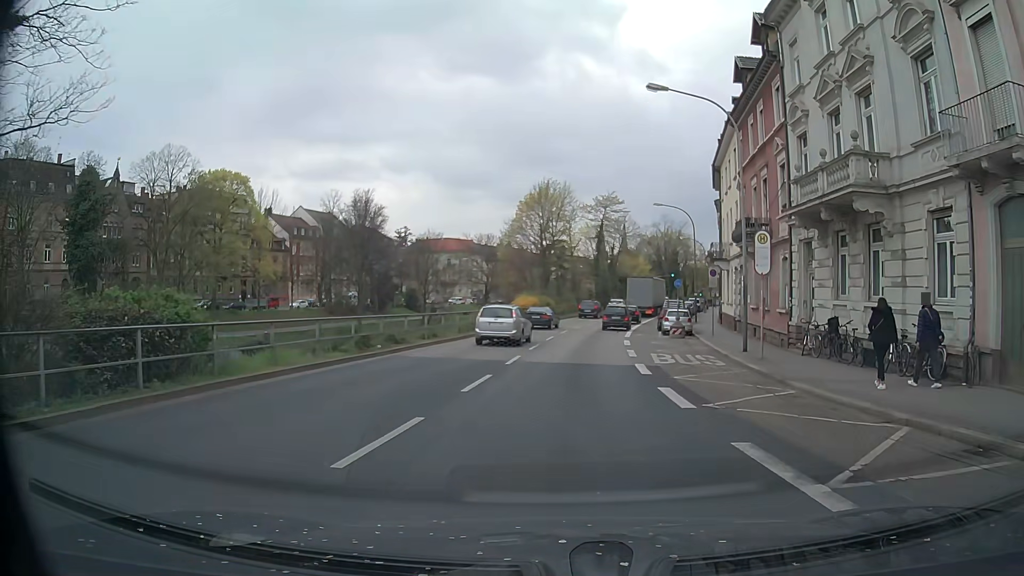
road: primary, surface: asphalt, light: Day
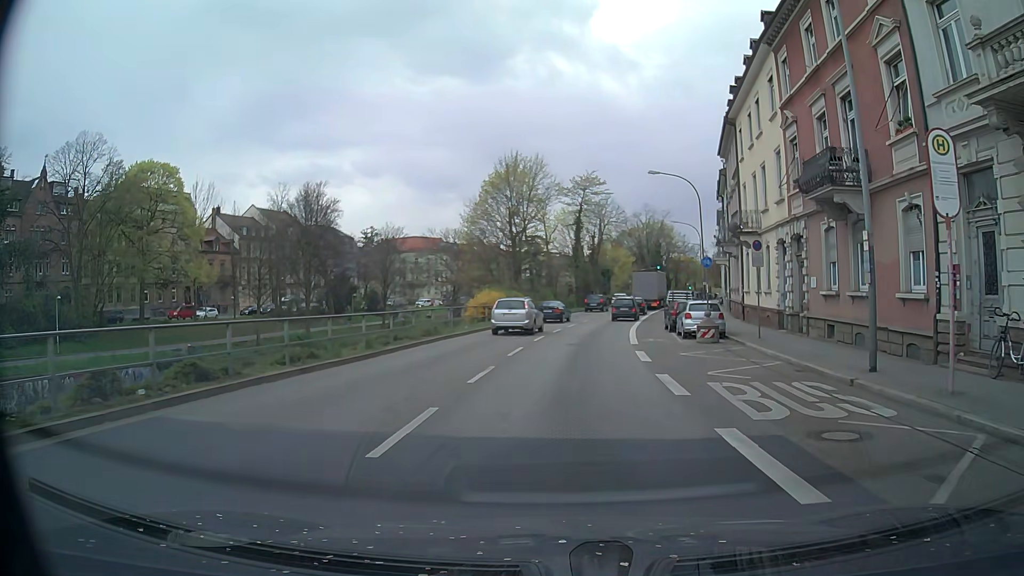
(+0.3, +11.7) m; +2°
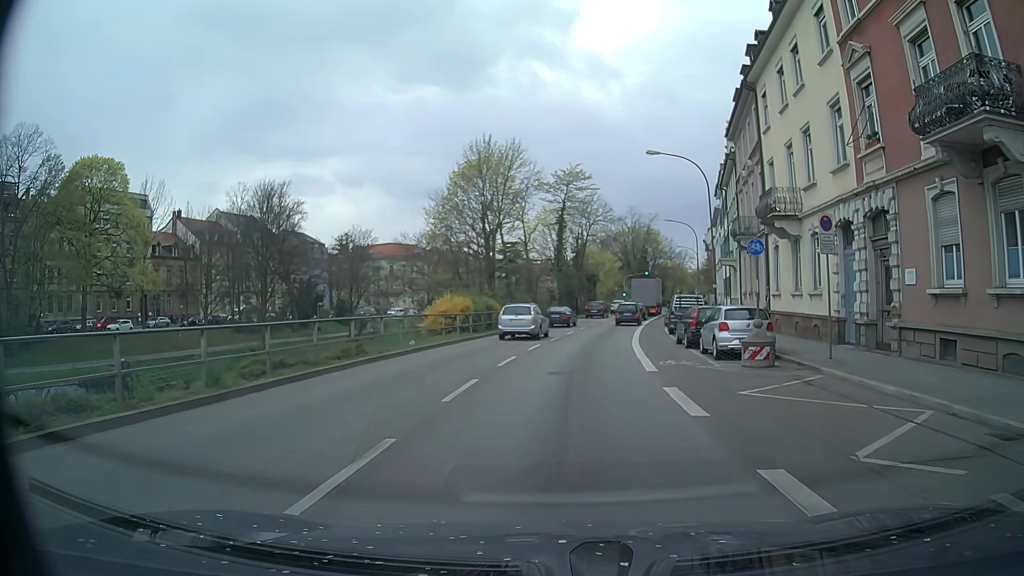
(+0.1, +7.9) m; +2°
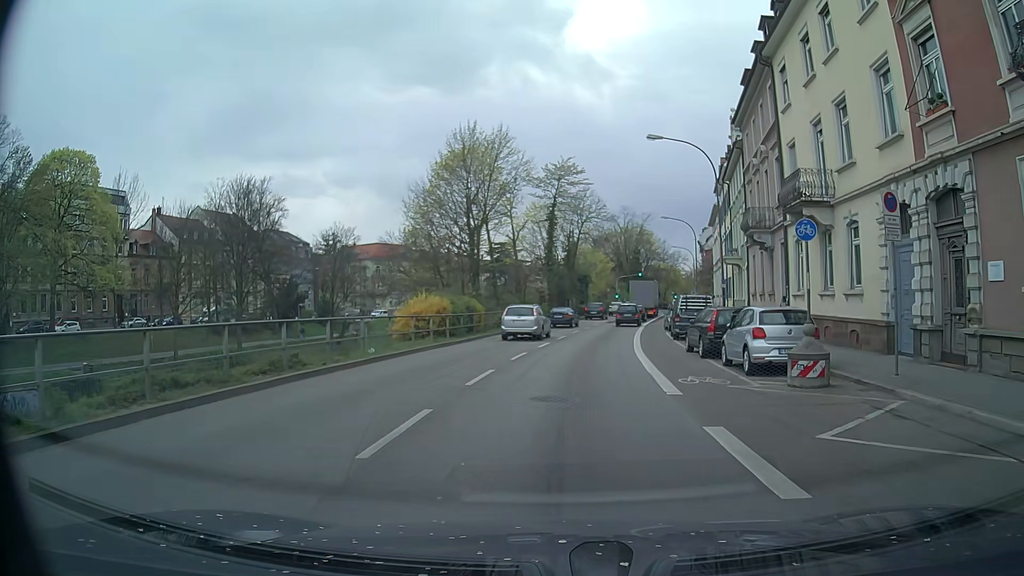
(0.0, +3.9) m; 0°
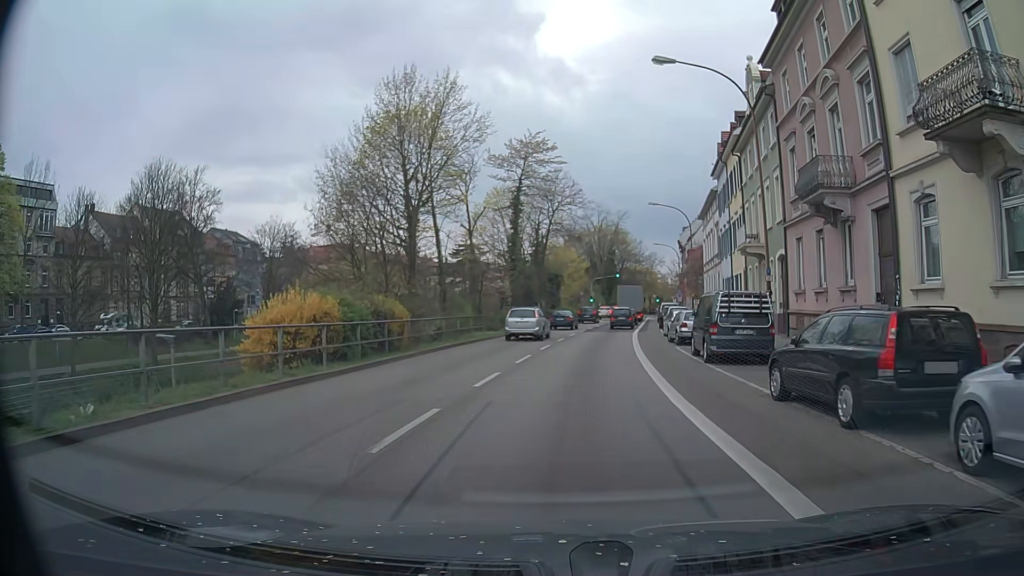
(+0.3, +11.5) m; +3°
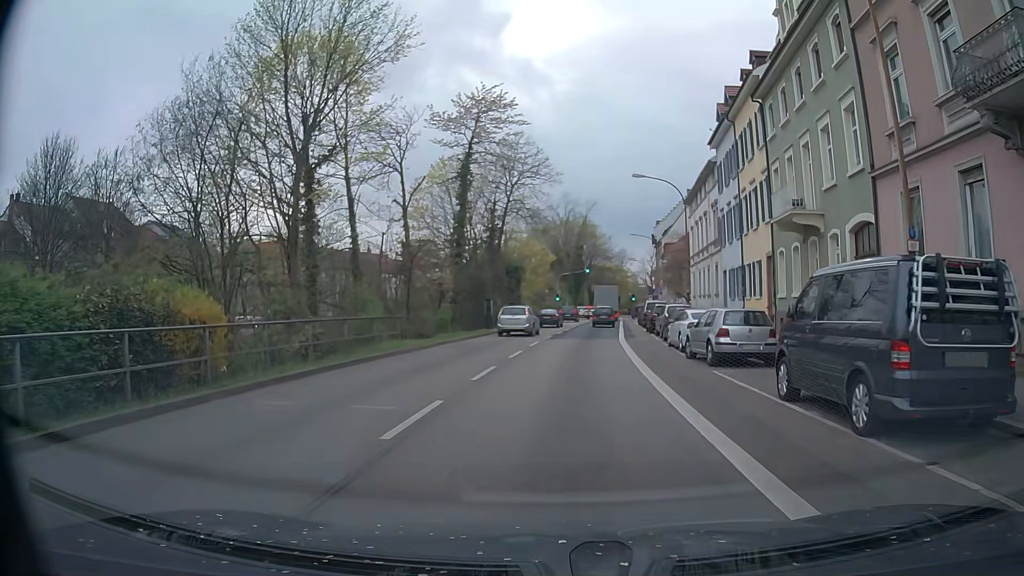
(+0.2, +11.4) m; +2°
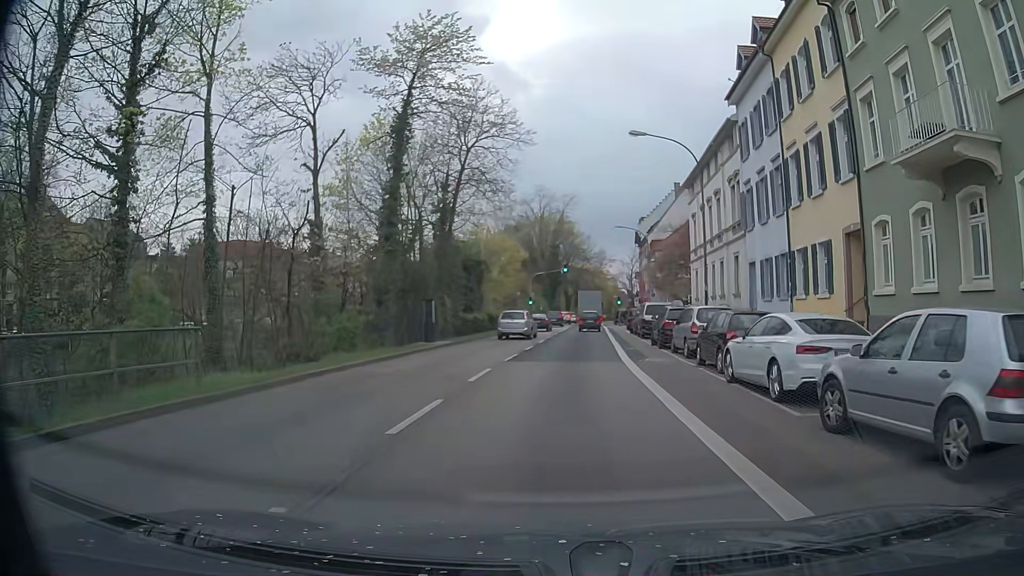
(+0.3, +11.6) m; +3°
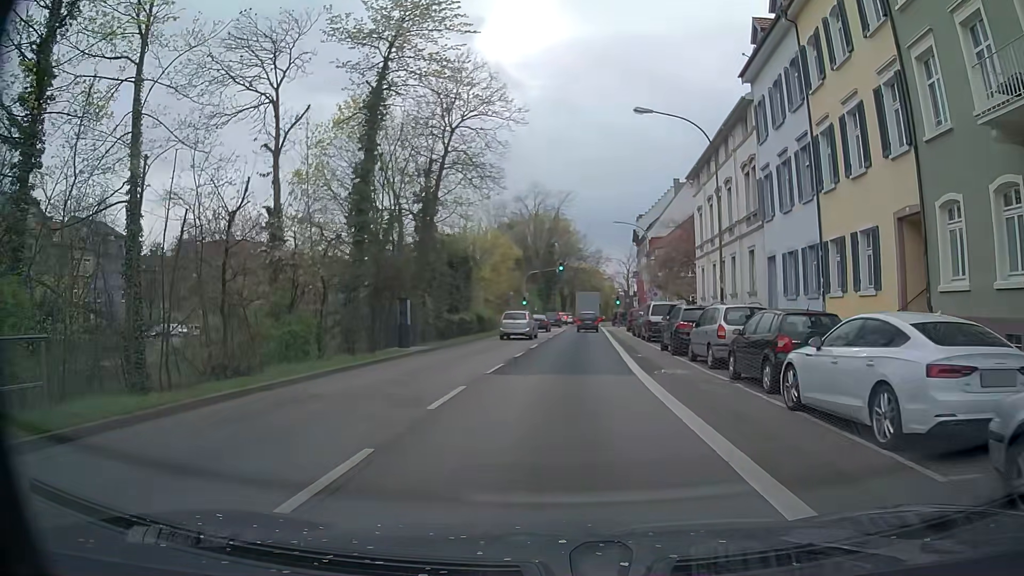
(0.0, +3.8) m; 0°
(0, +10) (0, +20) (+1, +30) (+2, +40) (+2, +50) (+3, +60) (+3, +70) (+4, +80) (+5, +90) (+5, +100) m
